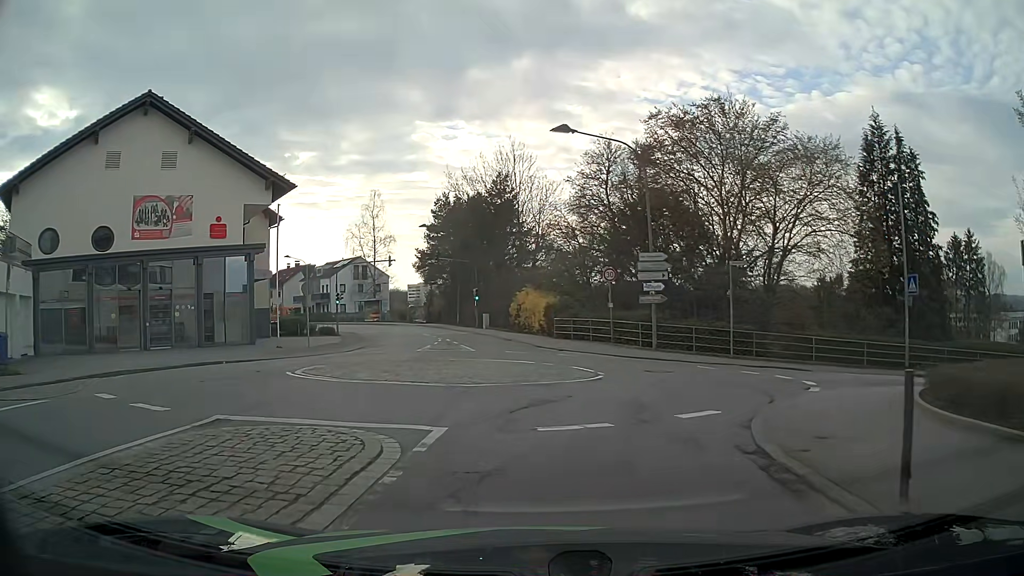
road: unclassified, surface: asphalt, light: Day
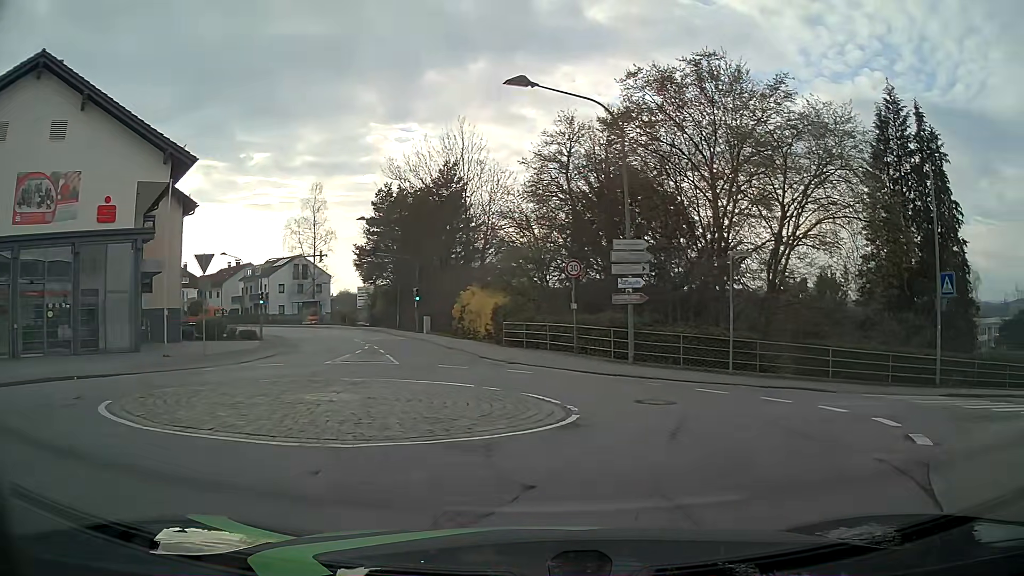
(+0.2, +5.9) m; +5°
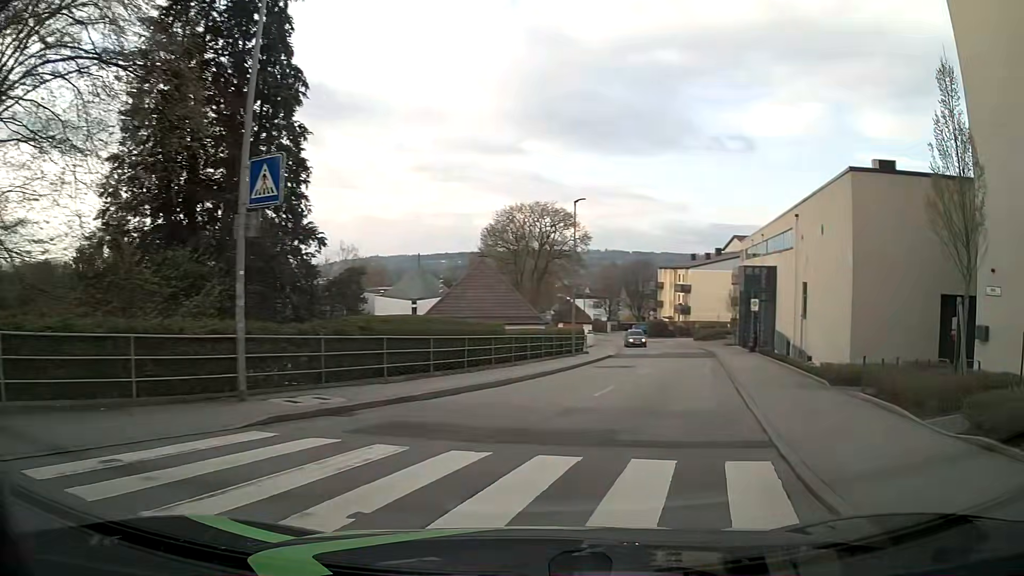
(+5.9, +11.4) m; +61°
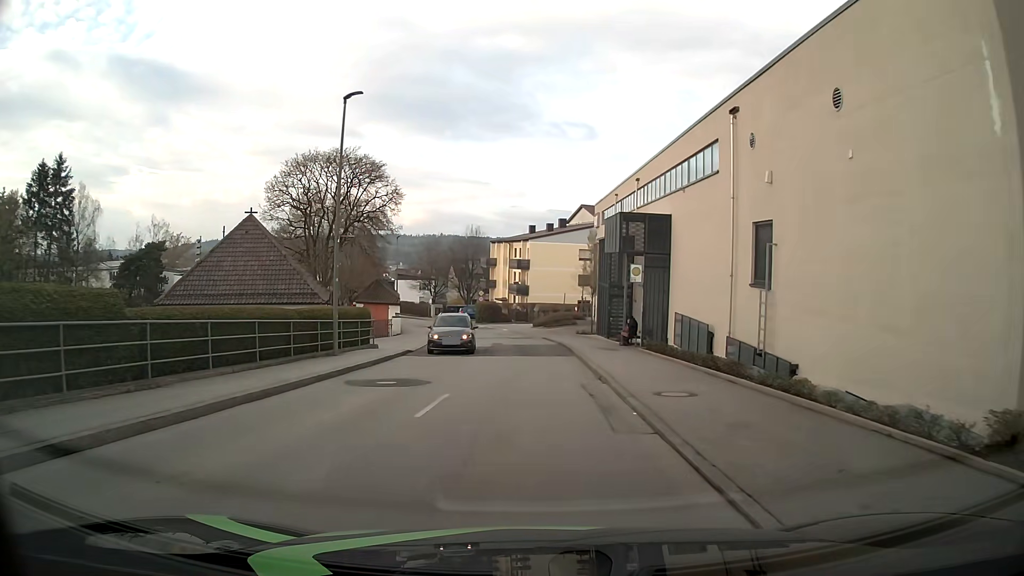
(+2.5, +14.5) m; +13°
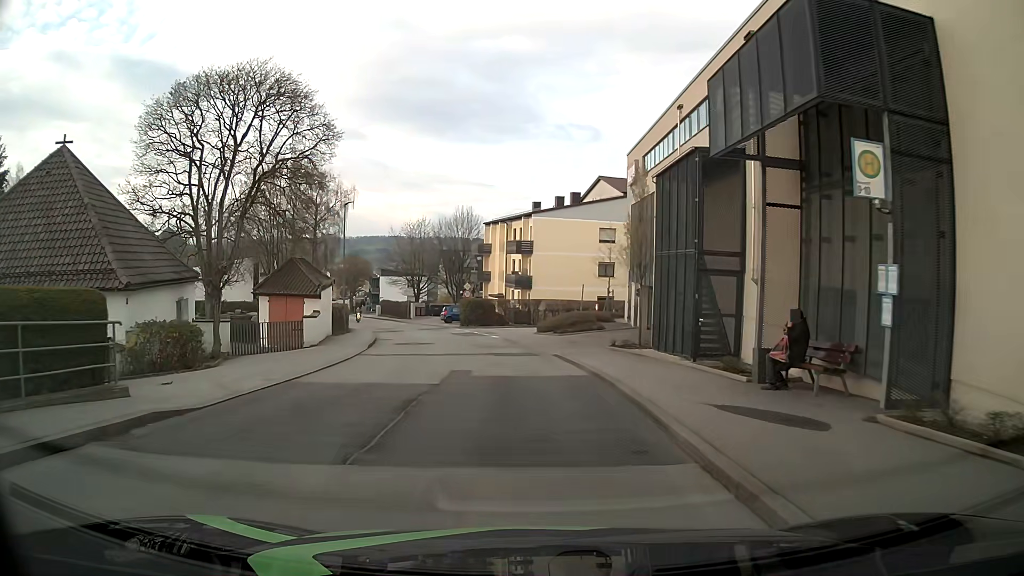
(+0.2, +18.5) m; 0°
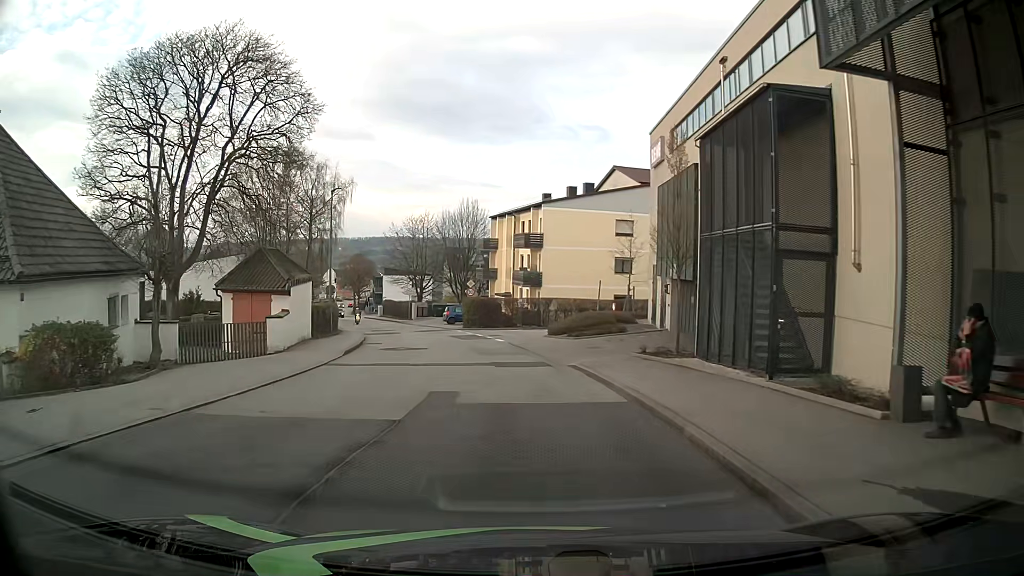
(0.0, +4.9) m; -1°
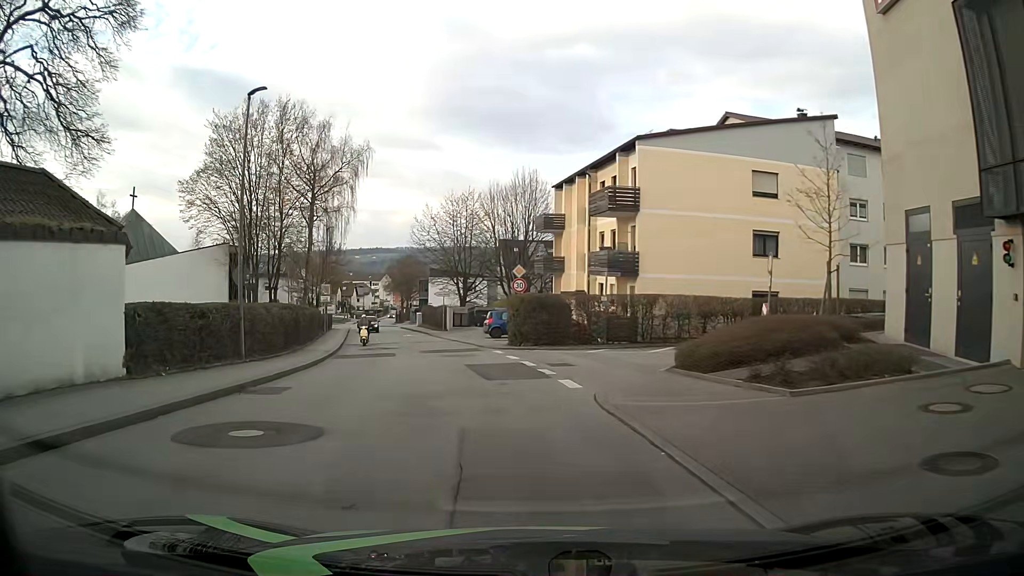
(-0.7, +19.1) m; -5°
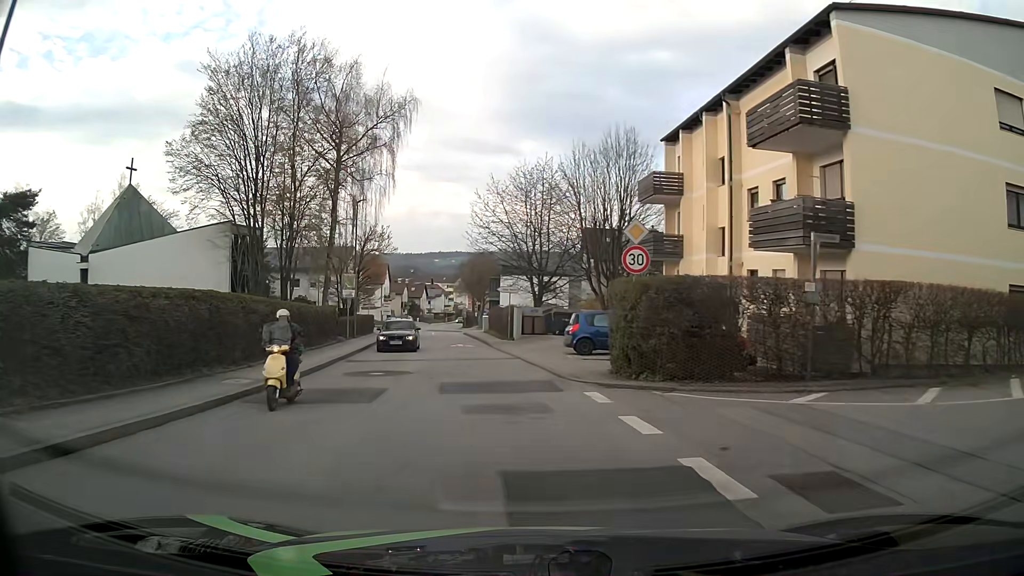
(-0.8, +13.7) m; -7°
(-1, +10) (-2, +20) (-4, +30) (-5, +40) (-7, +49) (-8, +59) (-10, +69) (-12, +79) (-13, +89) (-14, +99) m
